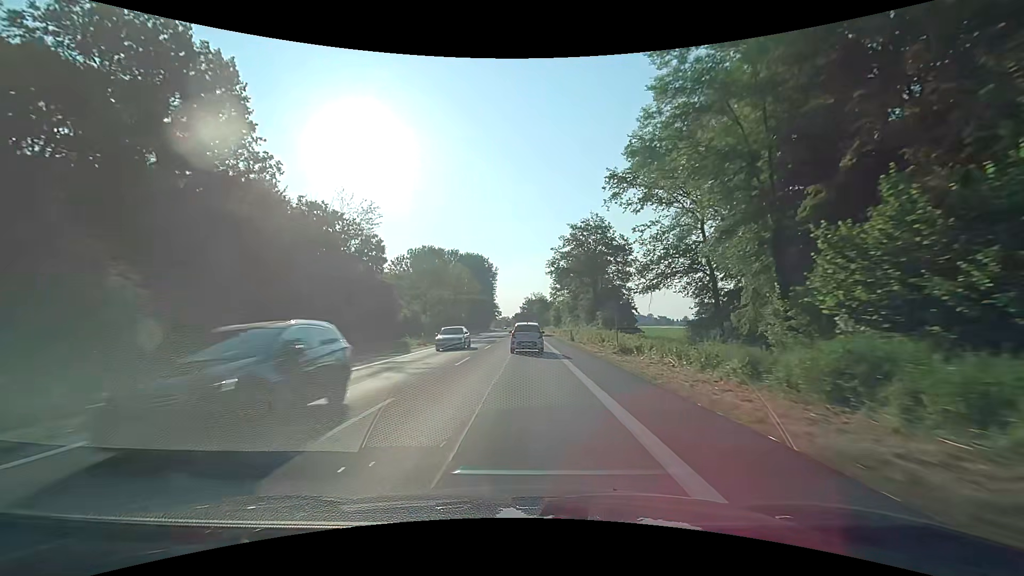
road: primary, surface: asphalt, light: Day
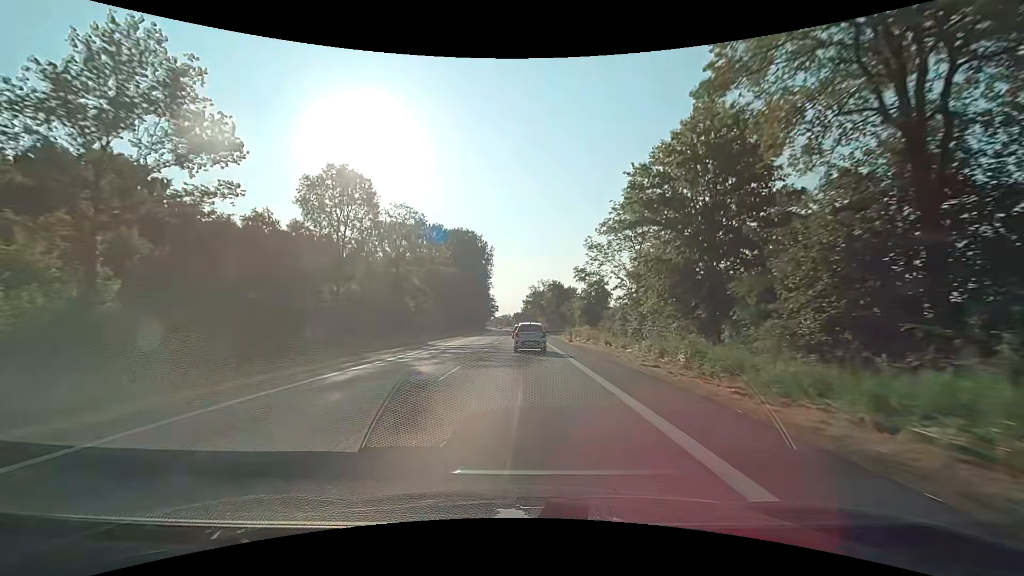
(-0.1, +53.3) m; 0°
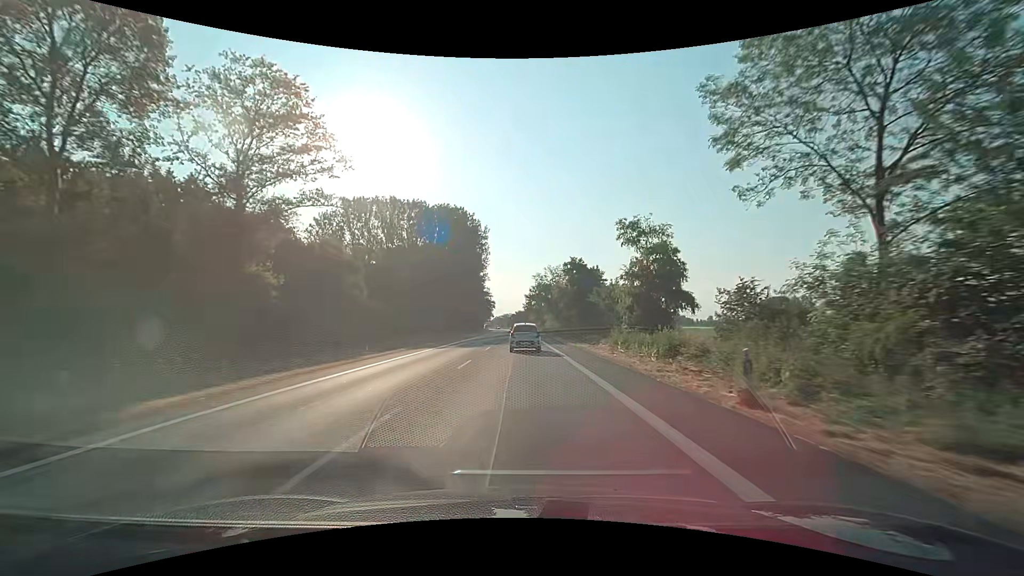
(-0.1, +32.6) m; 0°
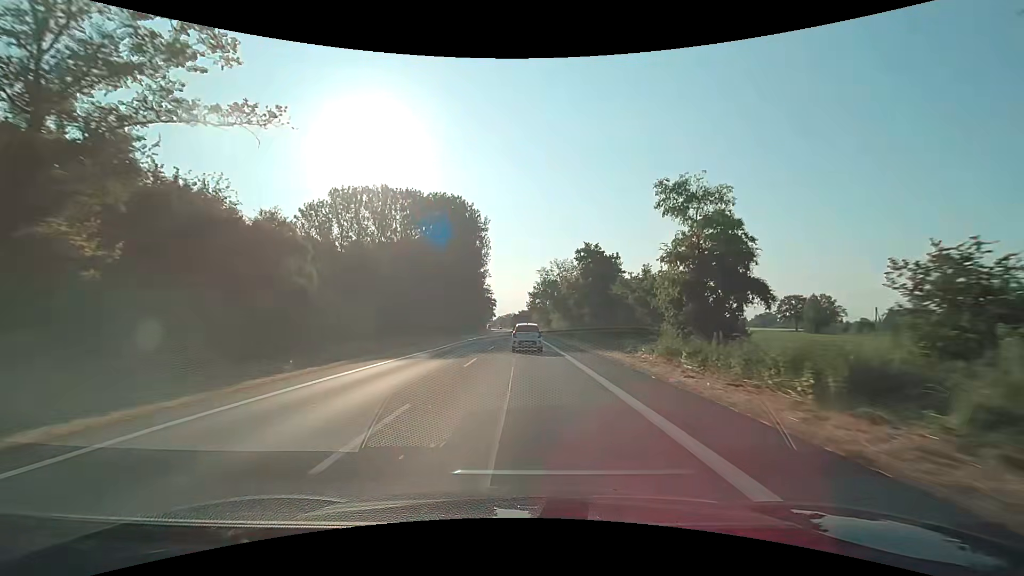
(-0.2, +11.0) m; -1°
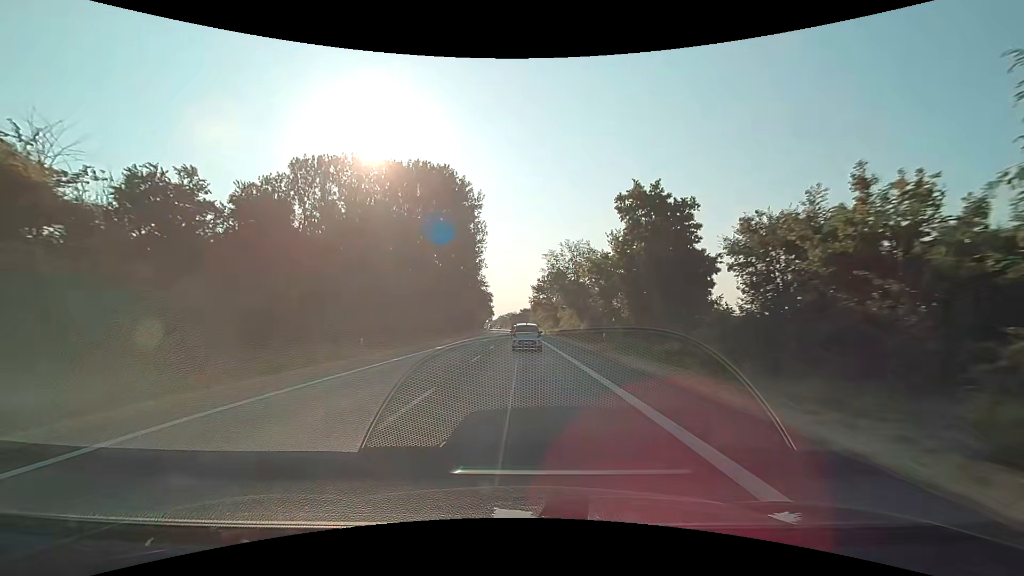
(-0.1, +22.2) m; 0°
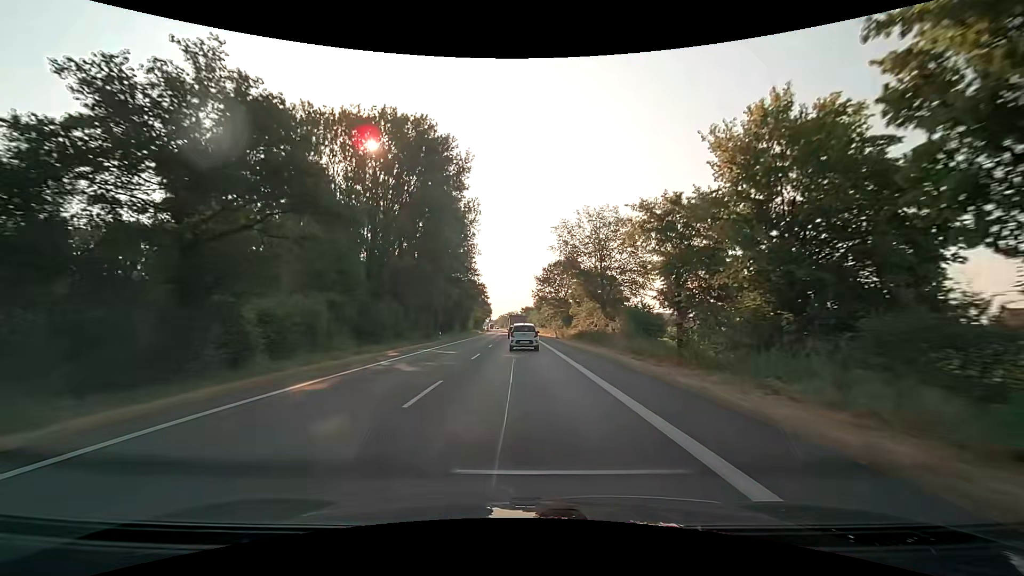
(0.0, +22.3) m; 0°
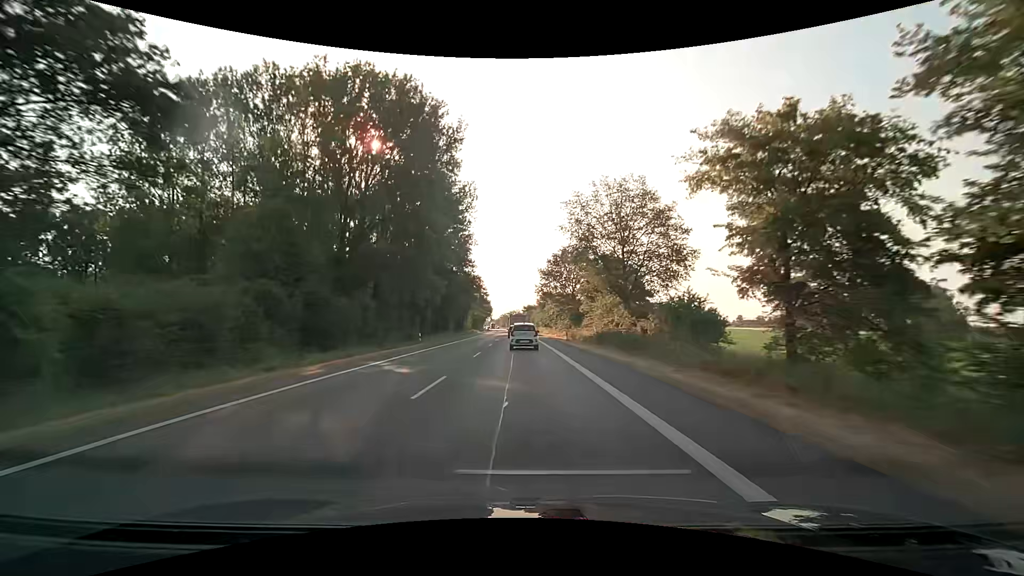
(0.0, +11.2) m; 0°
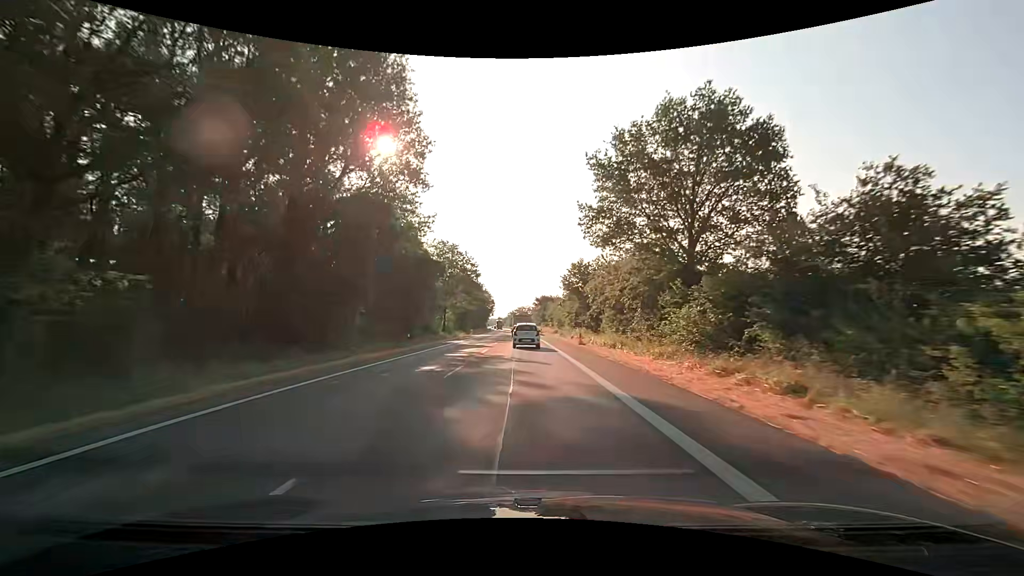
(-0.8, +56.8) m; -1°
(0, +10) (0, +20) (0, +30) (0, +40) (0, +50) (-1, +60) (-1, +70) (-1, +80) (-1, +90) (-1, +100) m
